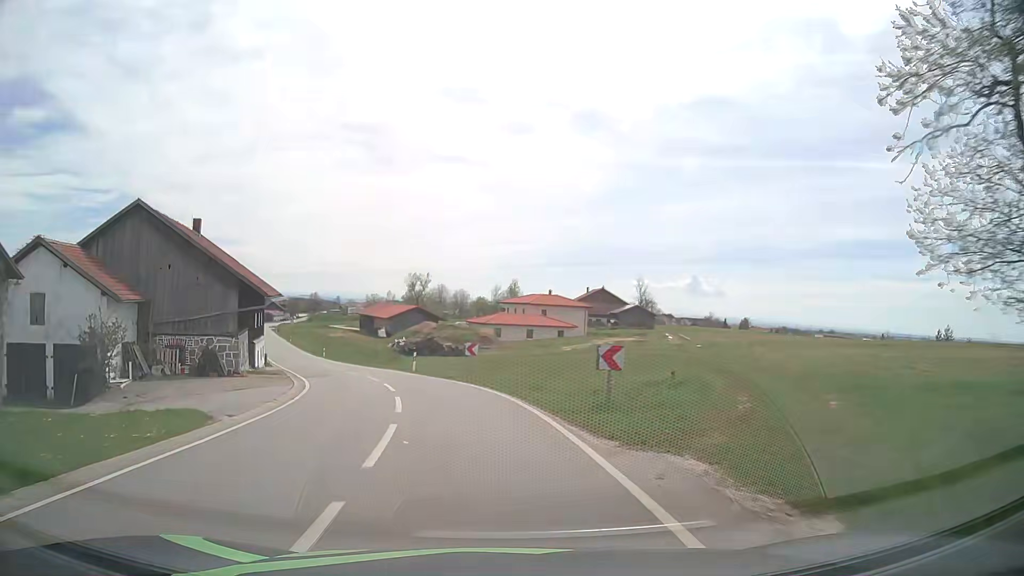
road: tertiary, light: Day
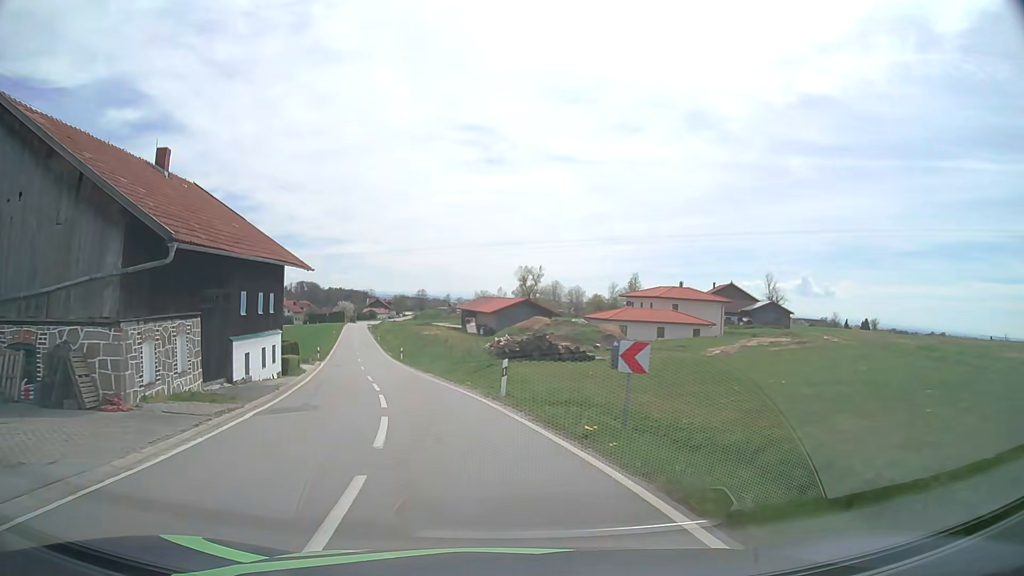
(-1.5, +16.8) m; -10°
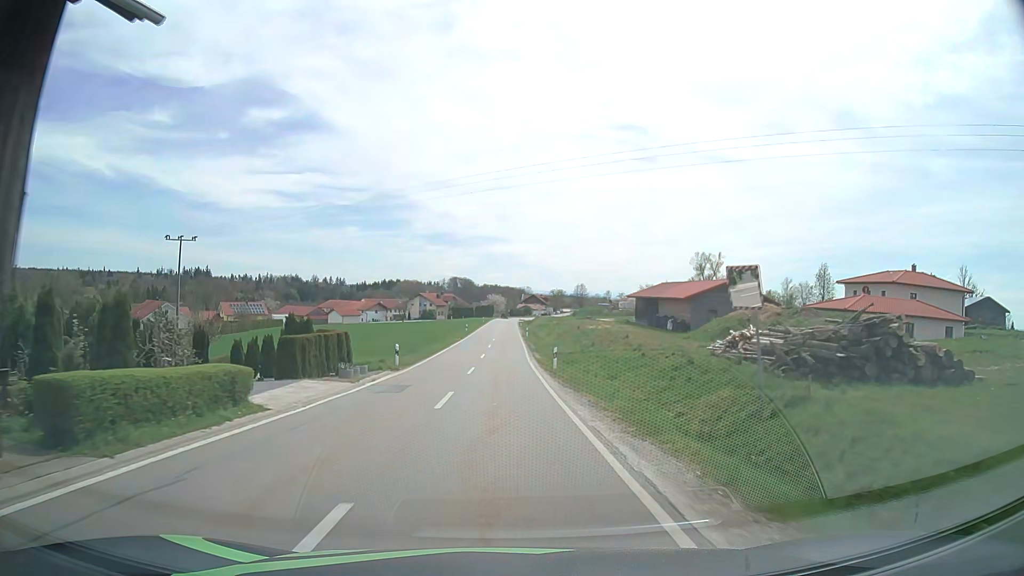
(-3.7, +25.9) m; -14°
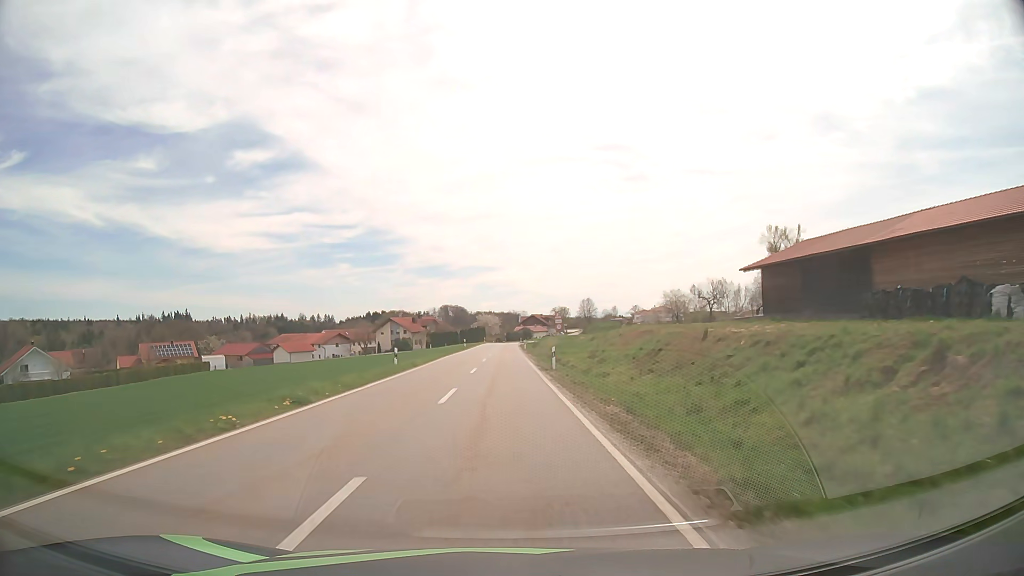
(+0.3, +47.5) m; 0°
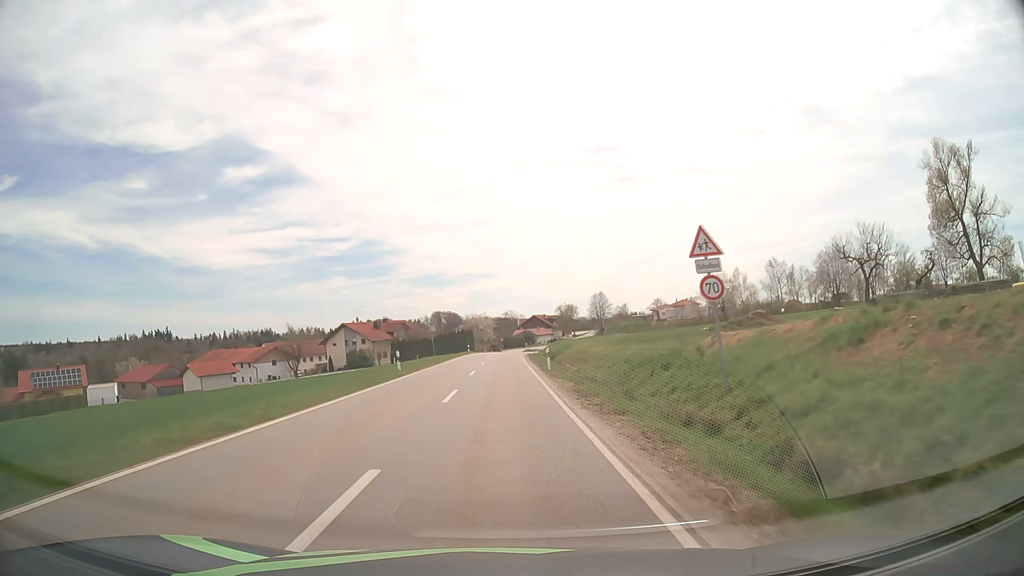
(+0.1, +46.9) m; 0°
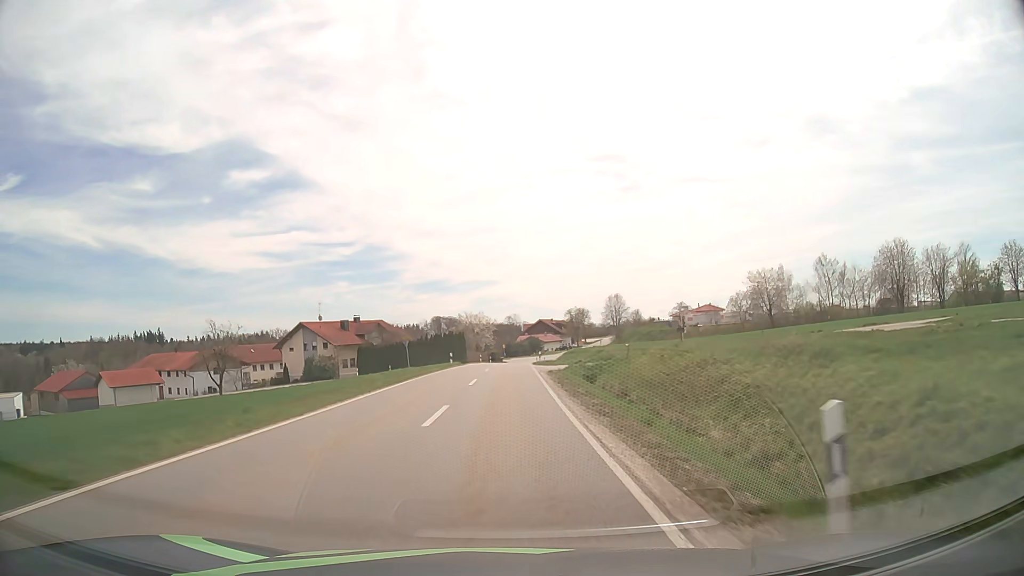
(-0.1, +27.9) m; 0°
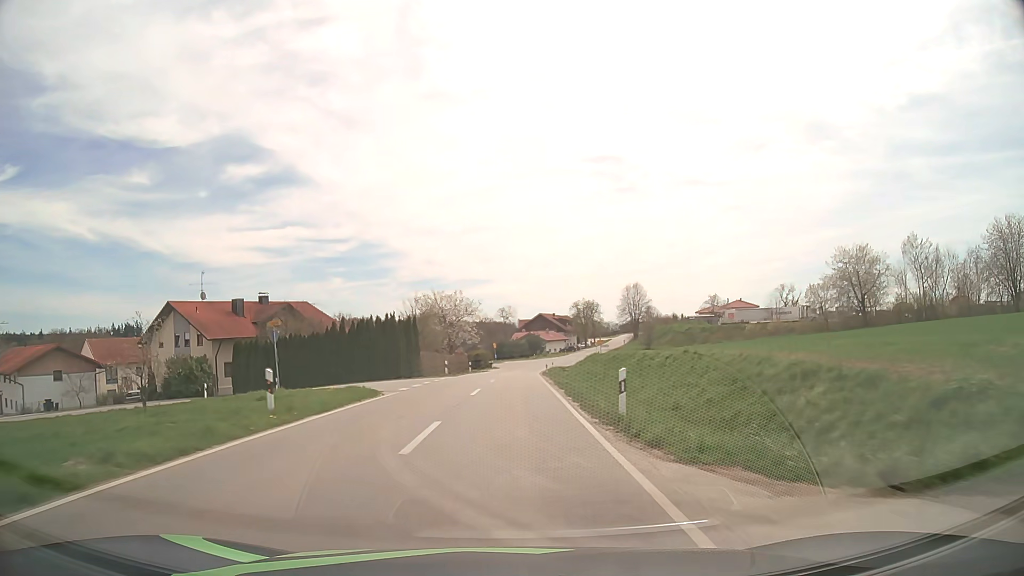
(+0.2, +39.3) m; +1°
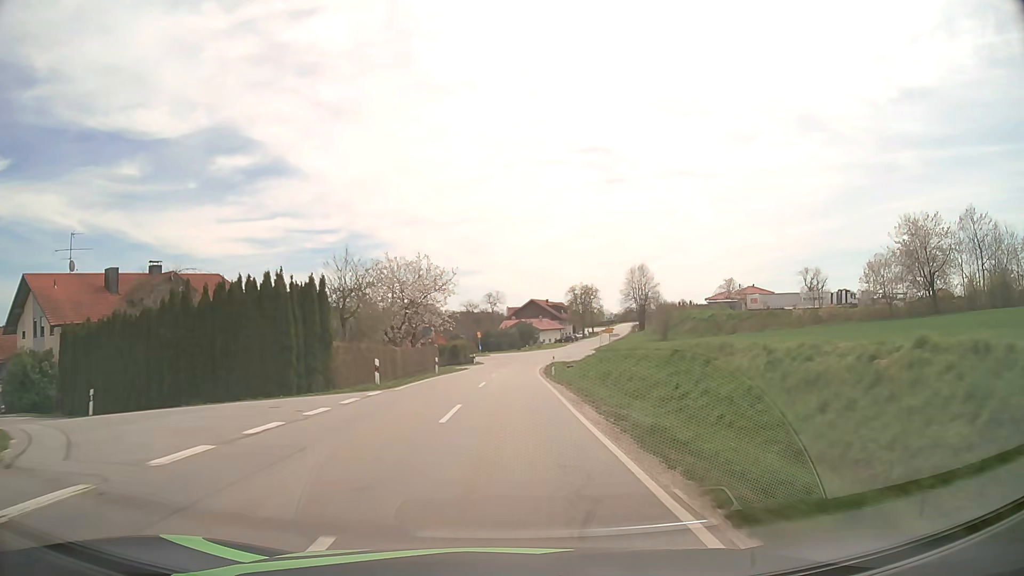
(+0.1, +20.5) m; +1°
(0, +10) (0, +20) (0, +30) (+1, +40) (+1, +50) (+2, +60) (+3, +70) (+4, +80) (+7, +90) (+9, +99) m
